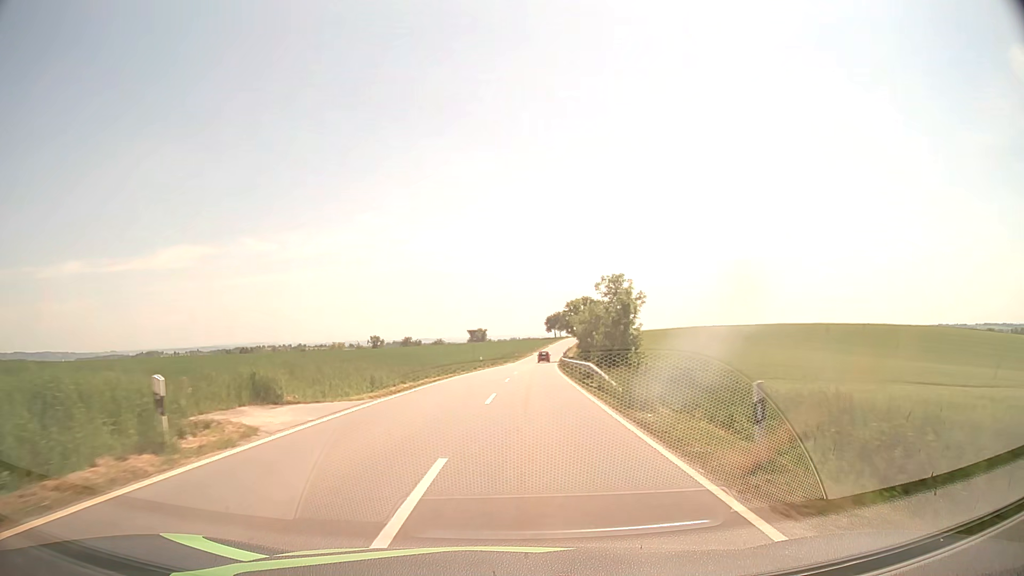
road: tertiary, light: Day
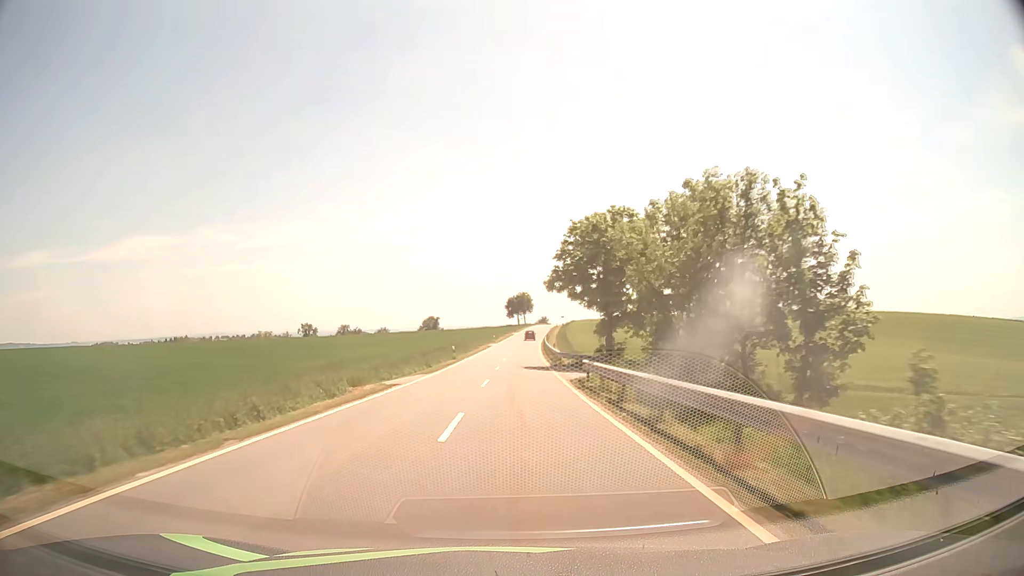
(+2.2, +56.1) m; +3°
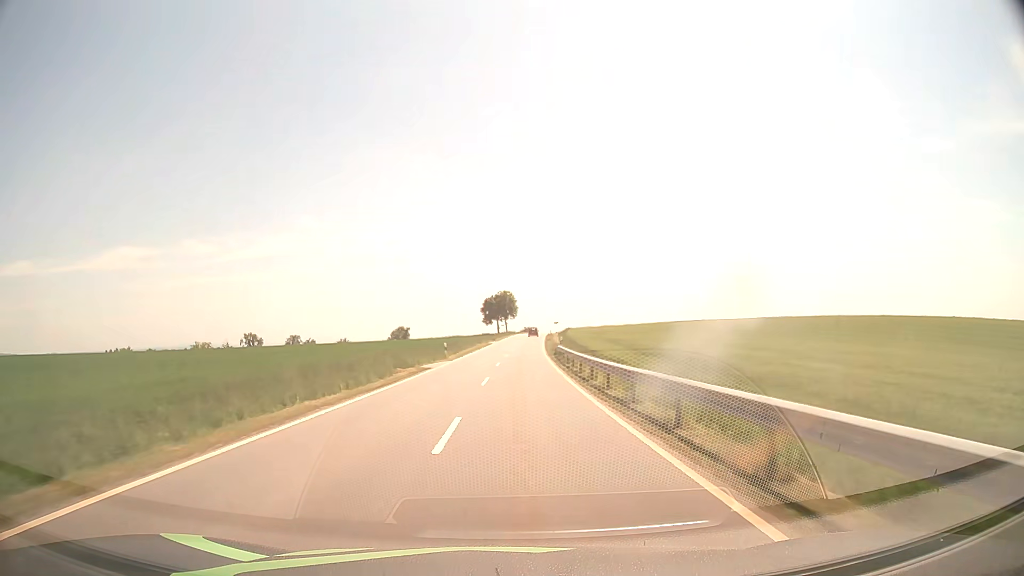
(+0.8, +50.0) m; +2°
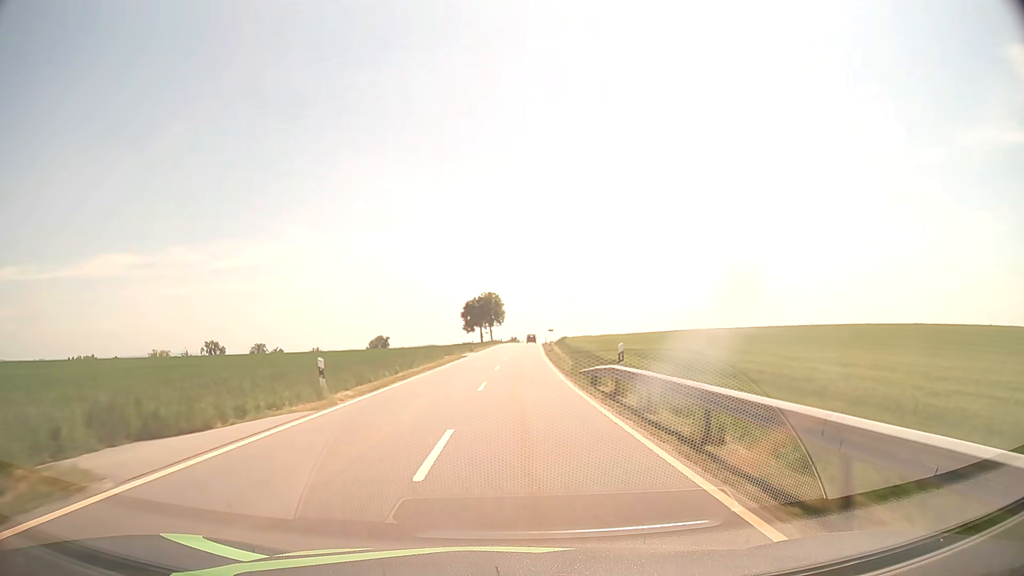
(+0.3, +25.9) m; +1°
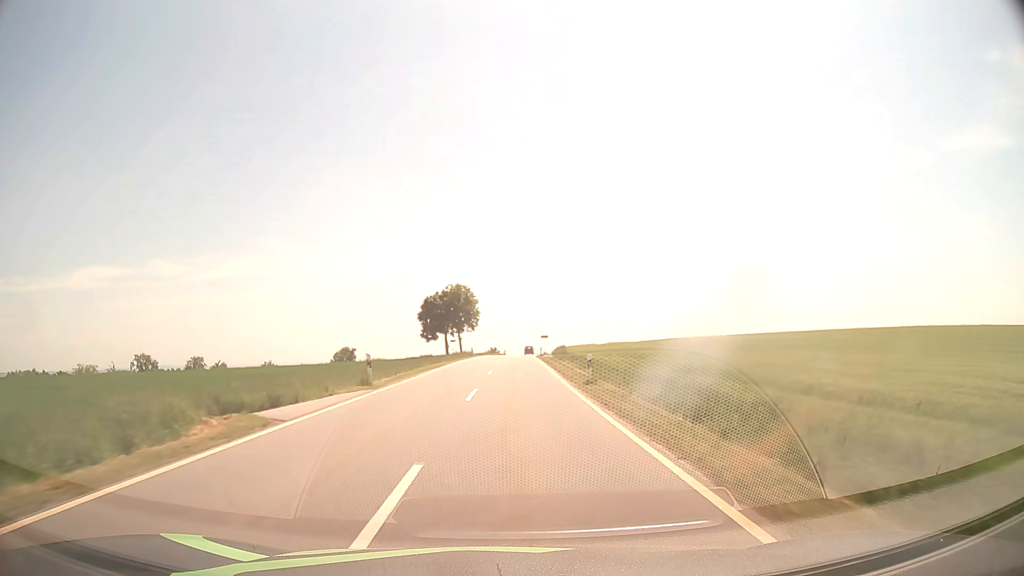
(+0.7, +39.6) m; +2°
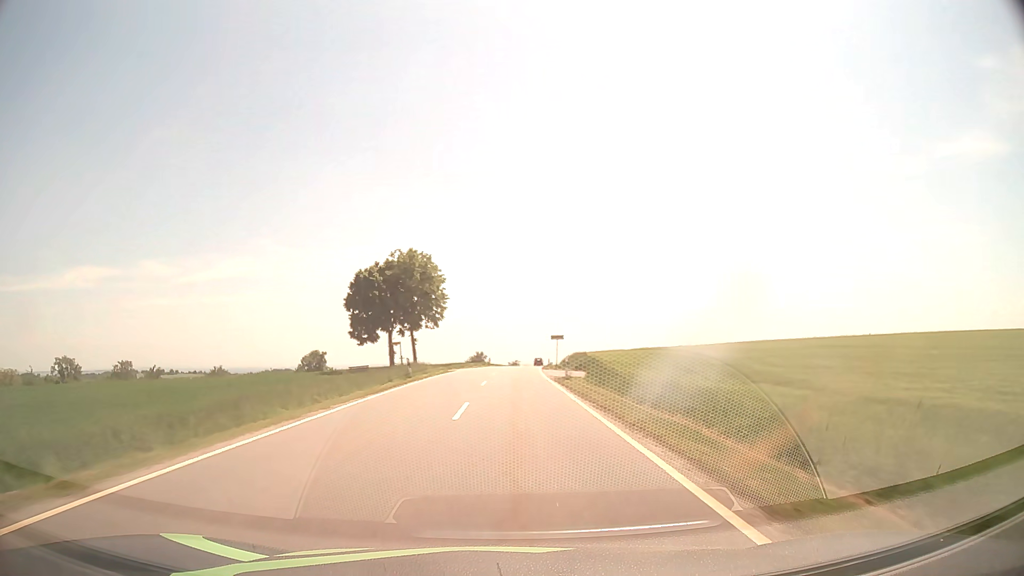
(+0.3, +39.6) m; +1°
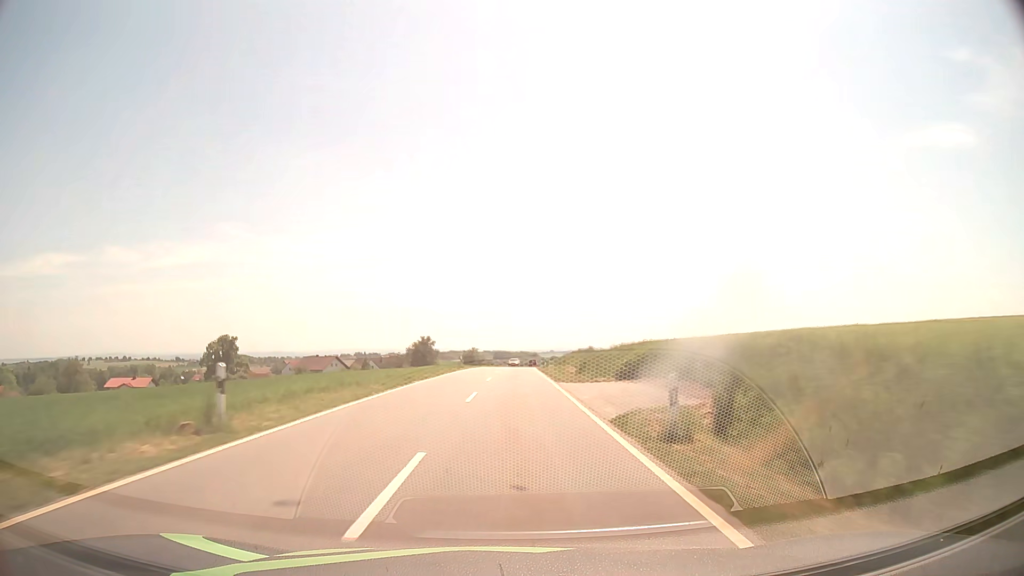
(+1.9, +69.0) m; +3°
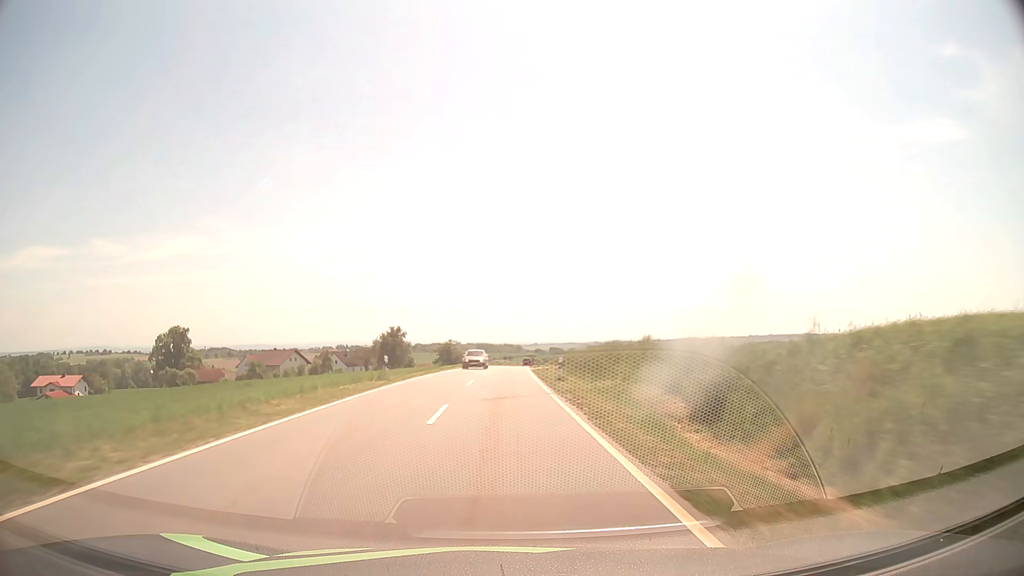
(+0.4, +29.5) m; +1°
(0, +10) (0, +20) (0, +30) (0, +40) (0, +50) (0, +60) (+1, +70) (+1, +80) (+2, +90) (+2, +100) m
